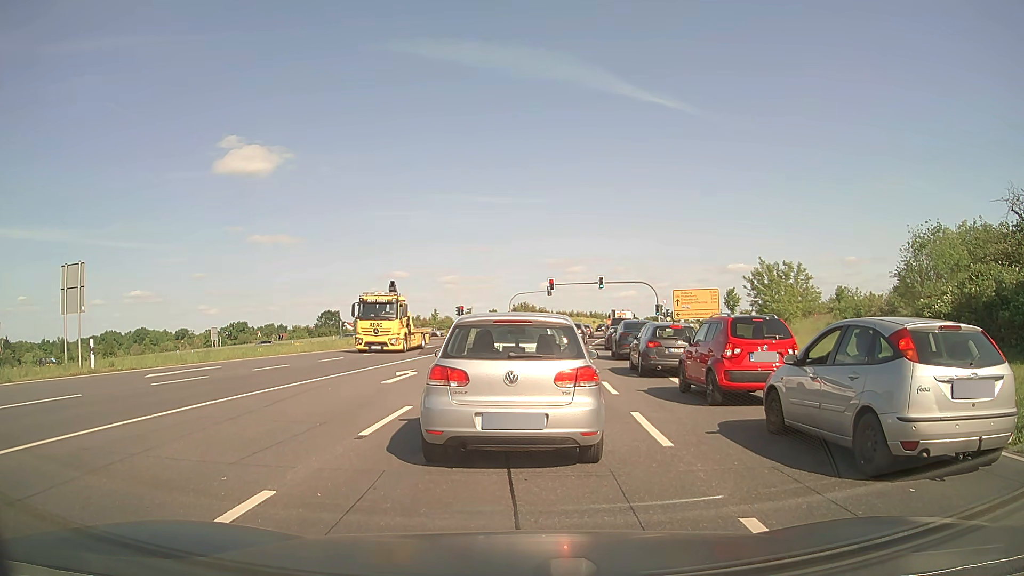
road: primary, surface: asphalt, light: Day
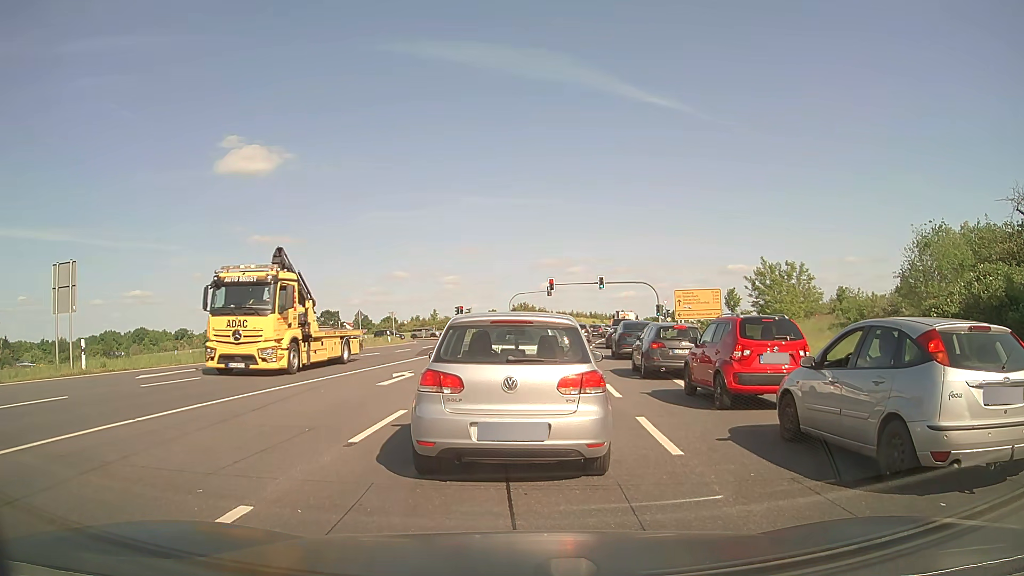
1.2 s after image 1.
(0.0, +0.5) m; 0°
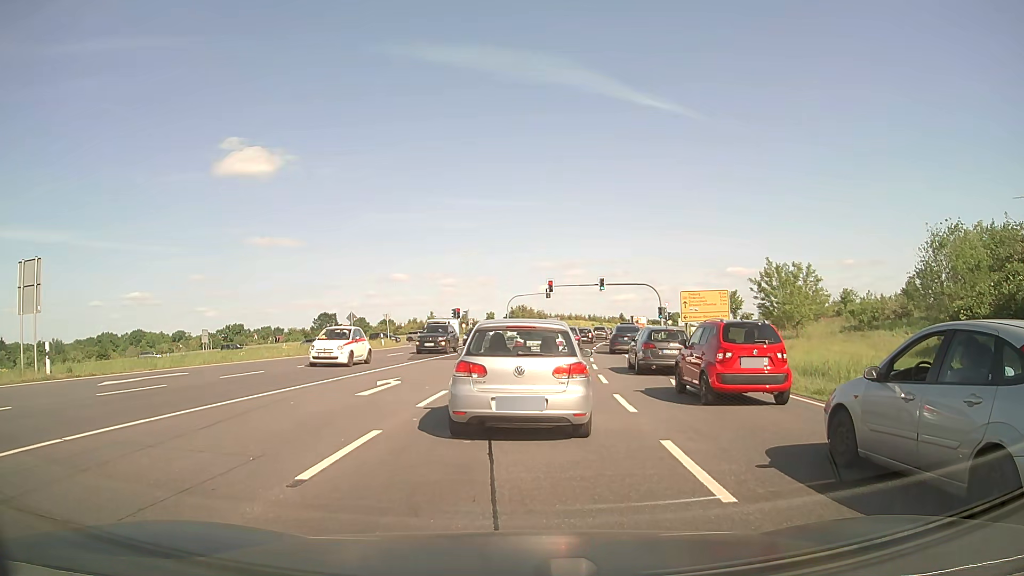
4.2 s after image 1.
(0.0, +2.0) m; +1°
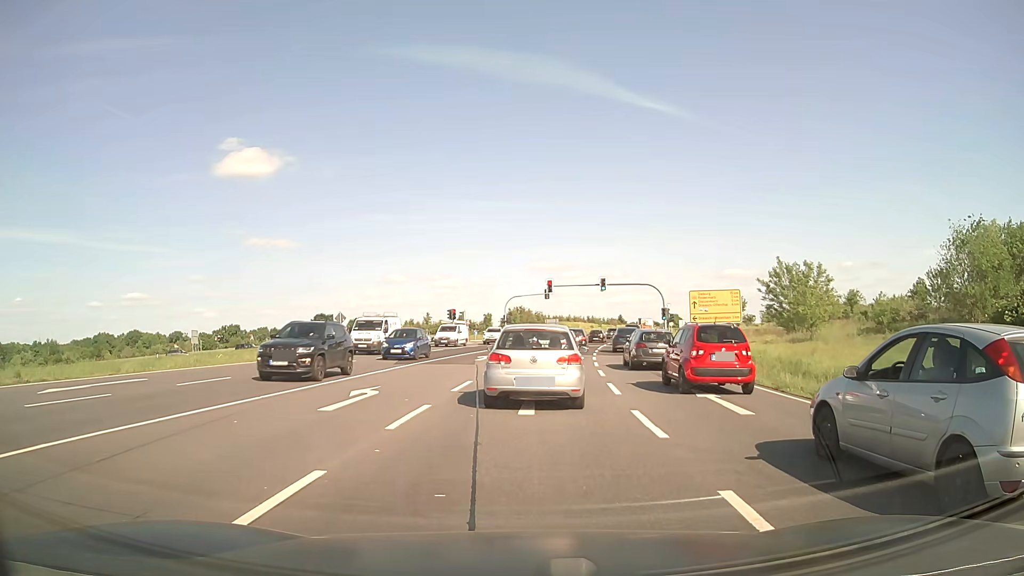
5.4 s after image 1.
(0.0, +2.8) m; -1°
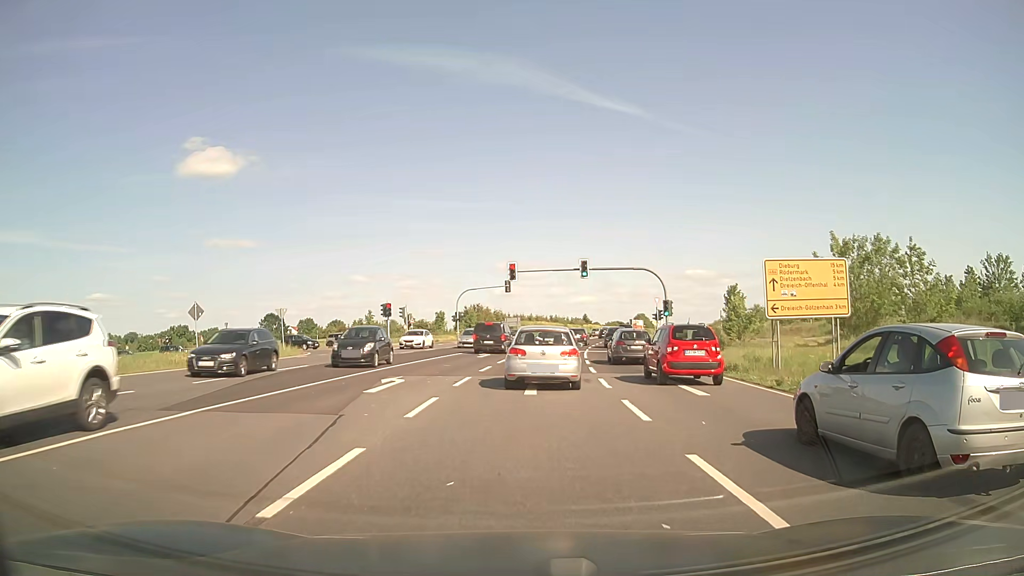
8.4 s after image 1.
(+0.5, +17.1) m; +4°
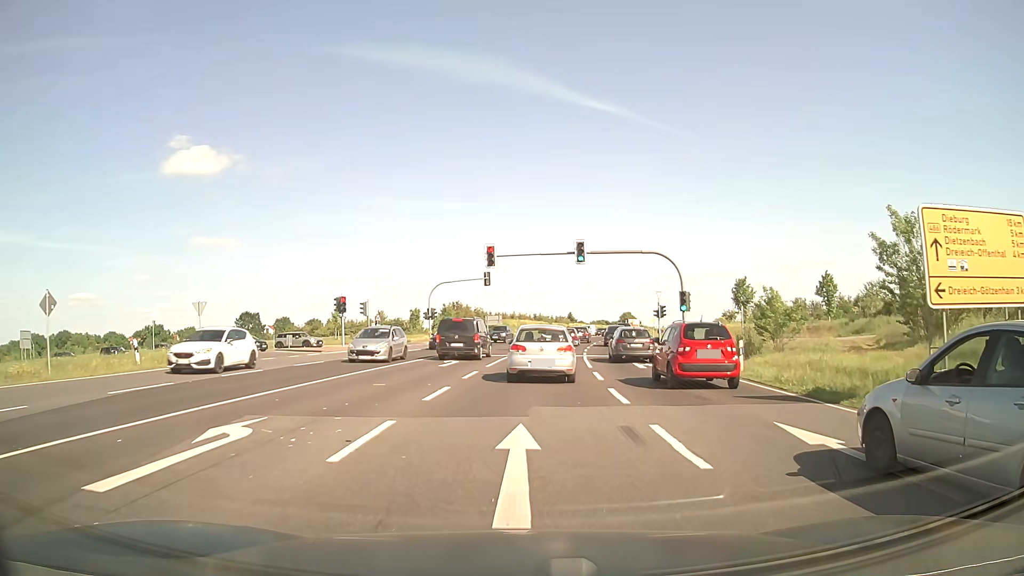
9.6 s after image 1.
(+0.1, +10.0) m; +2°
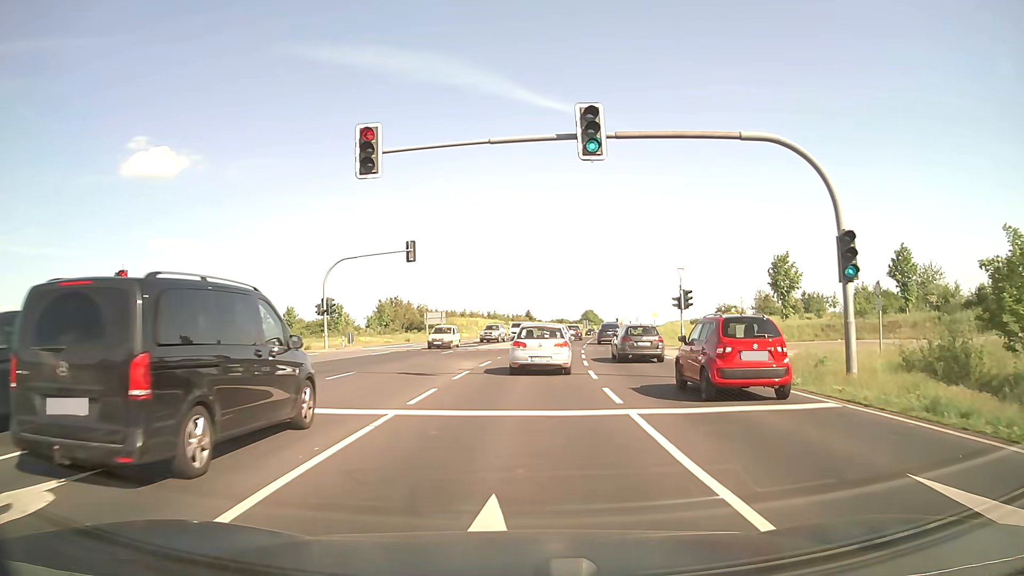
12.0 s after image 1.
(+0.7, +24.3) m; +3°
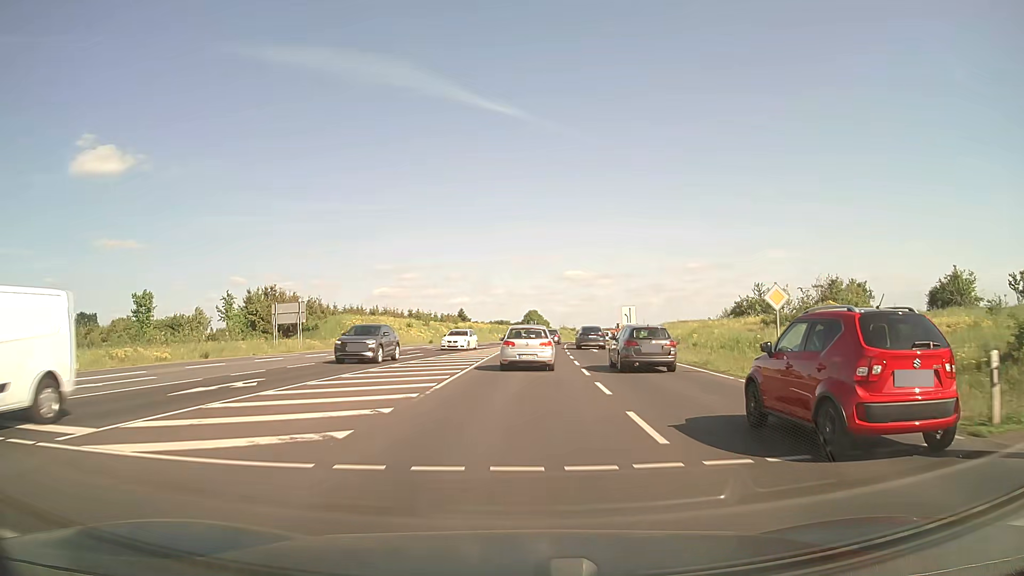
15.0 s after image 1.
(+1.7, +37.2) m; +5°
(0, +10) (0, +20) (0, +30) (+1, +40) (+2, +50) (+2, +60) (+3, +70) (+5, +80) (+6, +90) (+8, +99) m
